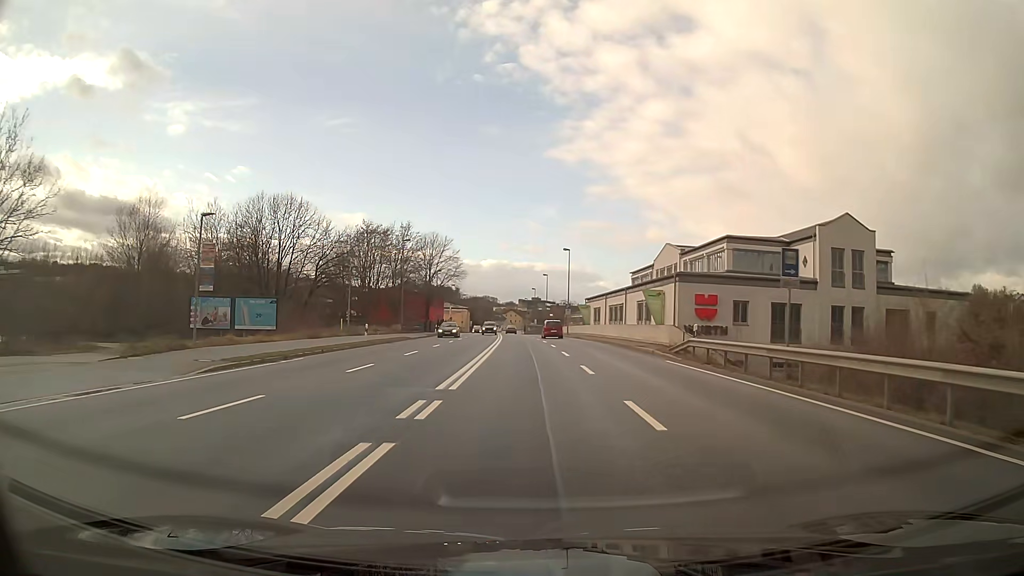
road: primary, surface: asphalt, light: Day
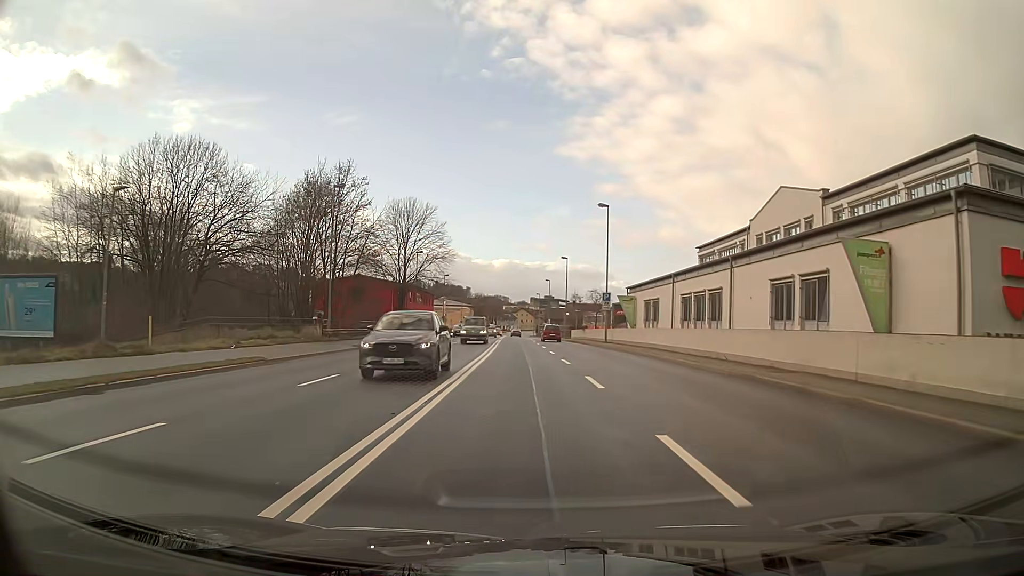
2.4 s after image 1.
(-0.3, +30.7) m; -1°
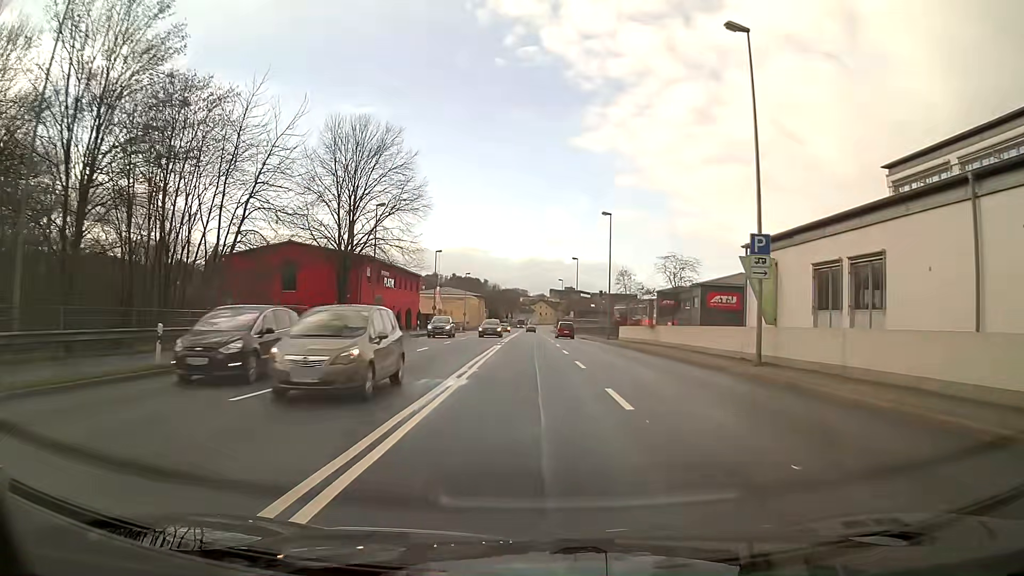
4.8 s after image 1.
(-0.4, +30.8) m; -1°
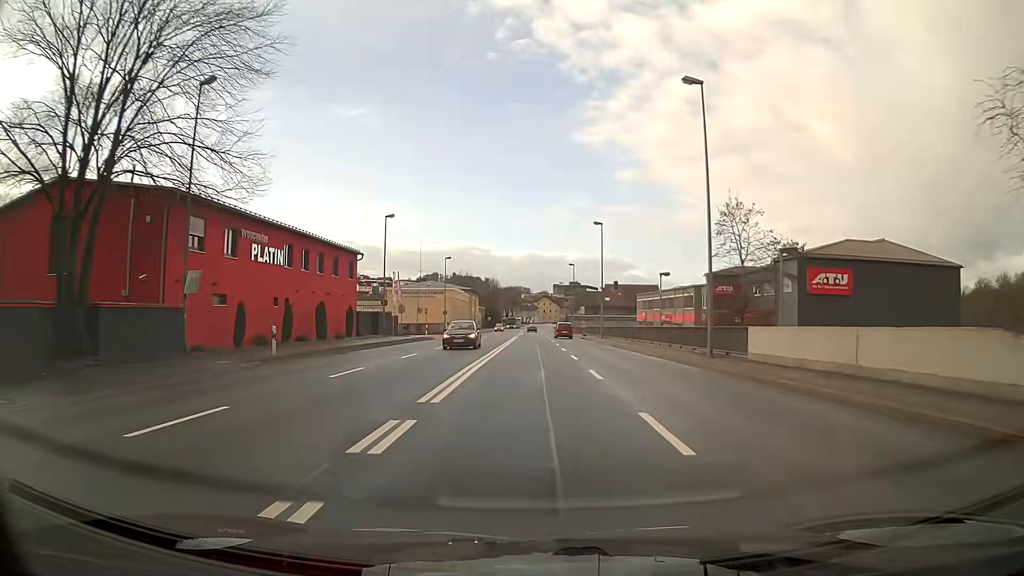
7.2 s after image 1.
(-0.1, +30.8) m; 0°
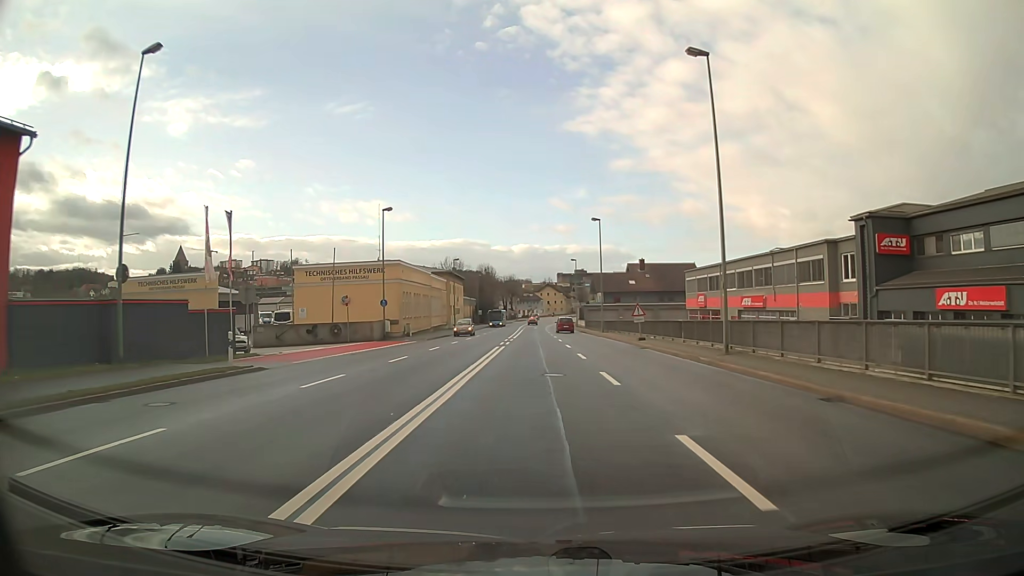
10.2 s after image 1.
(0.0, +38.3) m; 0°
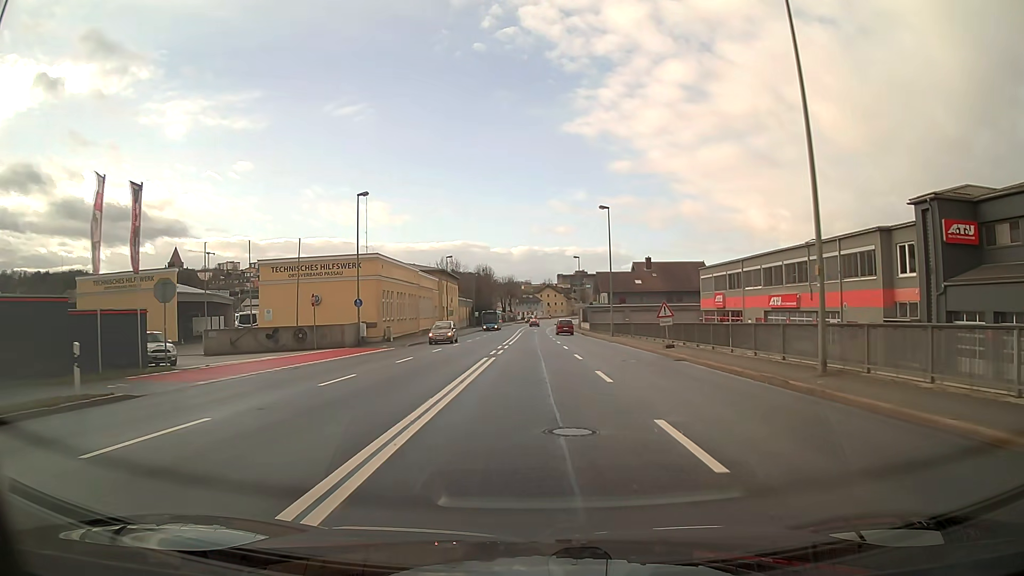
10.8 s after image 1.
(0.0, +7.7) m; 0°
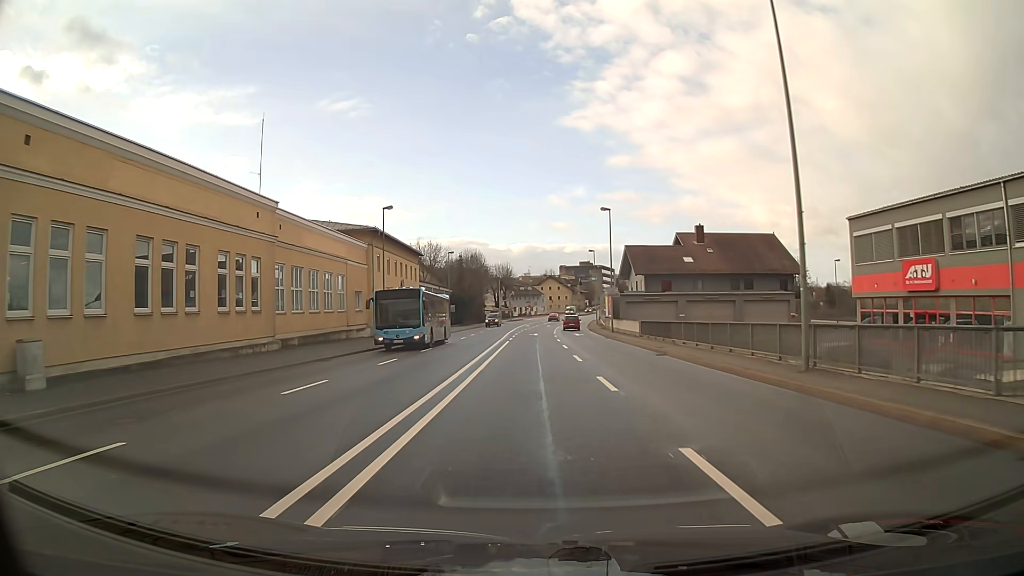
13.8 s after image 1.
(0.0, +38.3) m; 0°
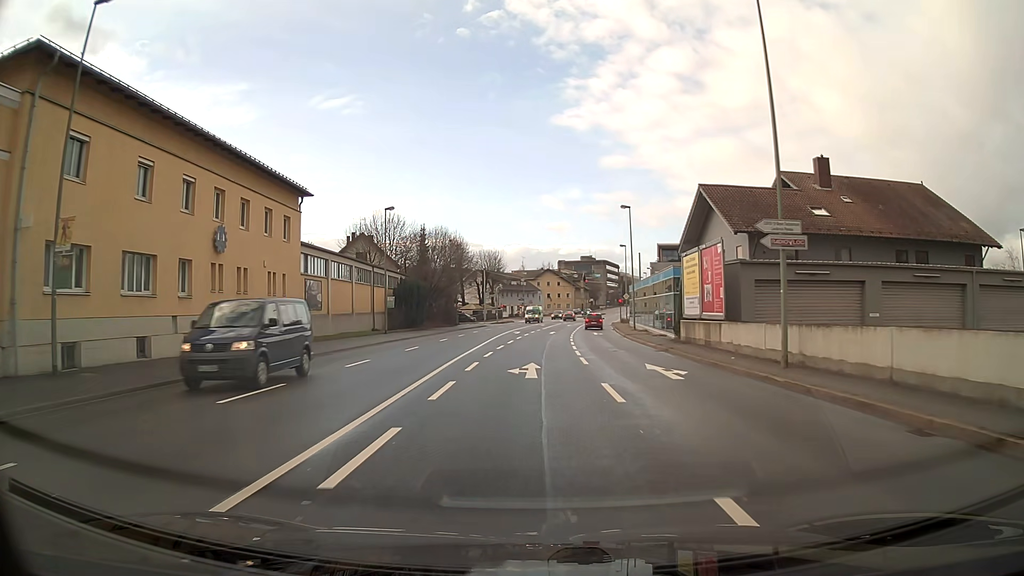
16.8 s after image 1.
(+0.2, +38.2) m; +1°
